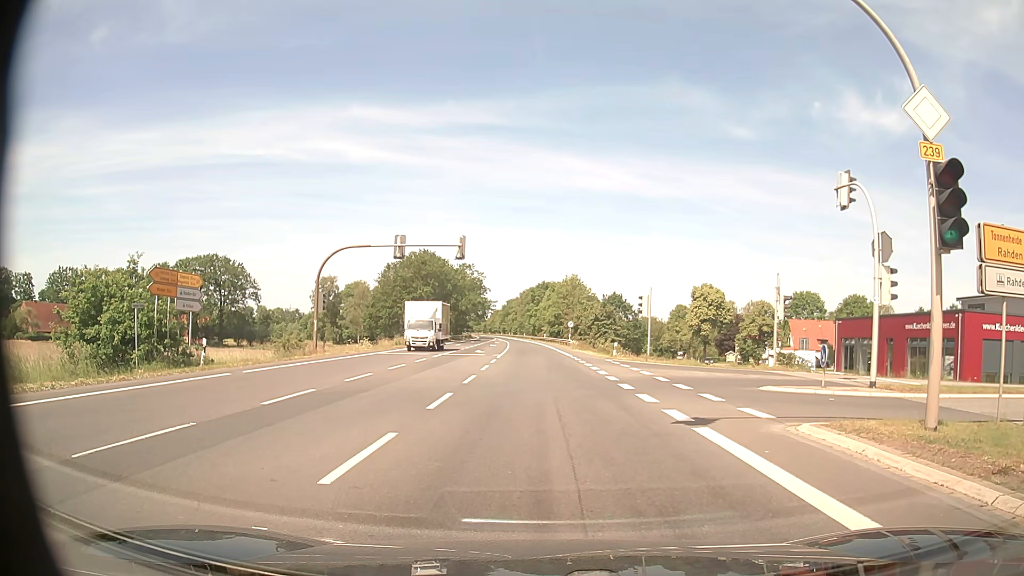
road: primary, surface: asphalt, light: Day
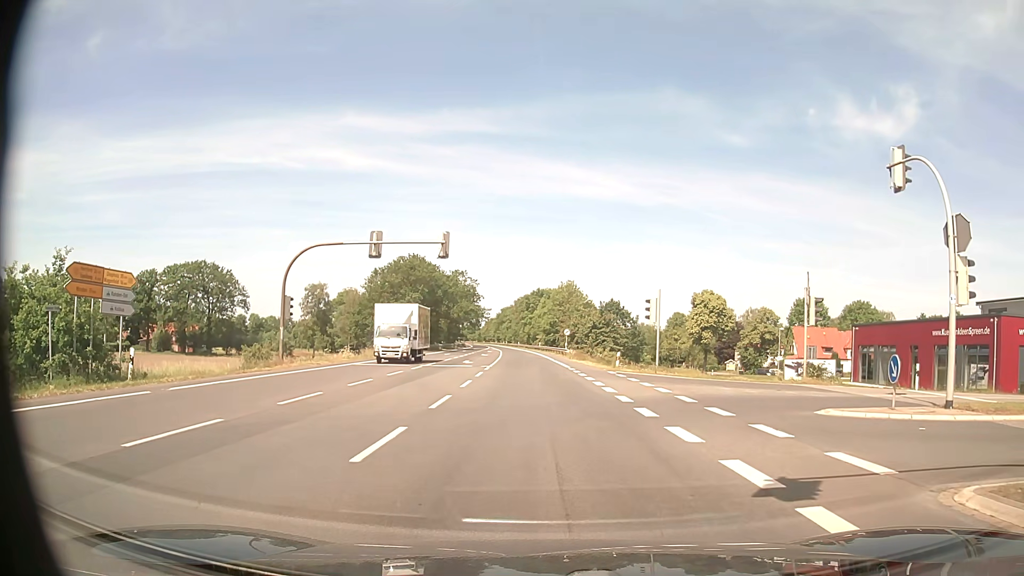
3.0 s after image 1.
(0.0, +4.9) m; +1°
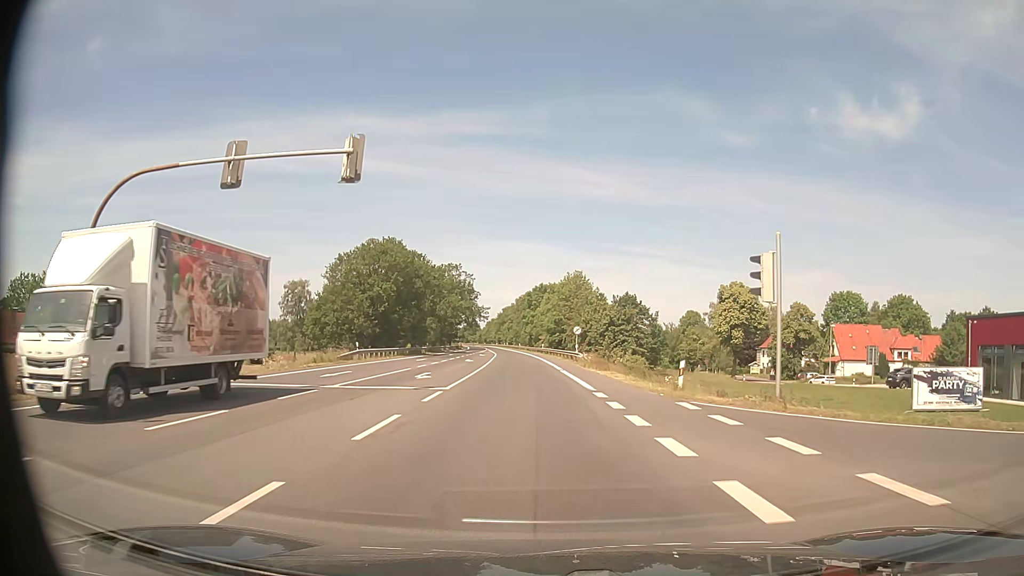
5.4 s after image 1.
(-0.1, +17.3) m; -1°
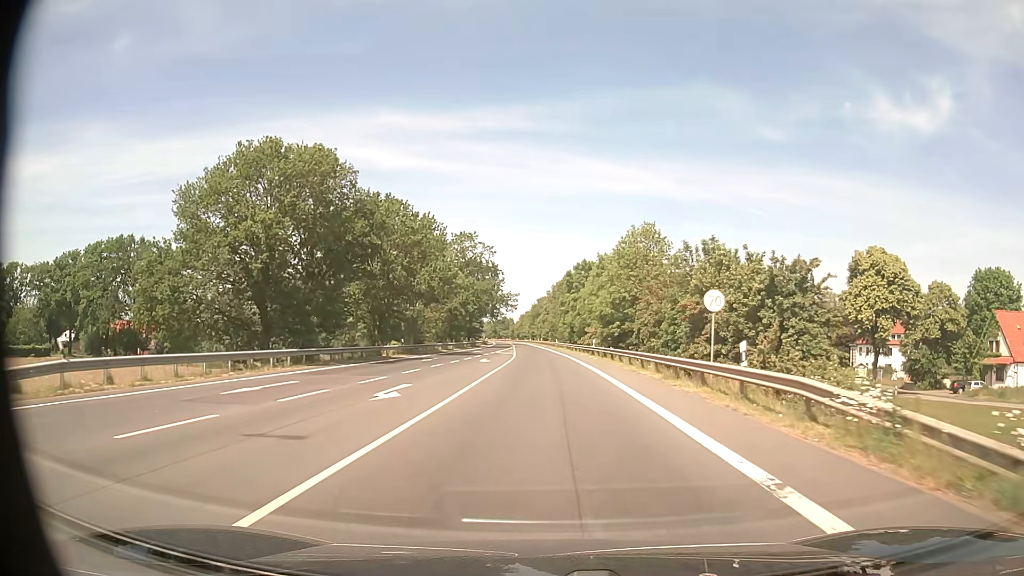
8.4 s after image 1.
(-1.2, +36.5) m; -3°
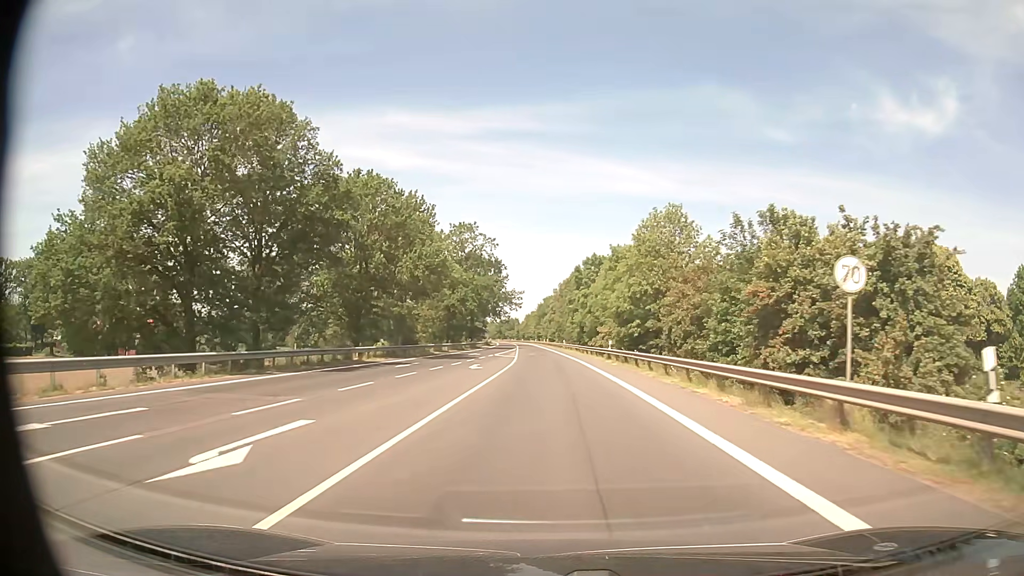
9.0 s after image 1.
(-0.1, +9.0) m; -1°
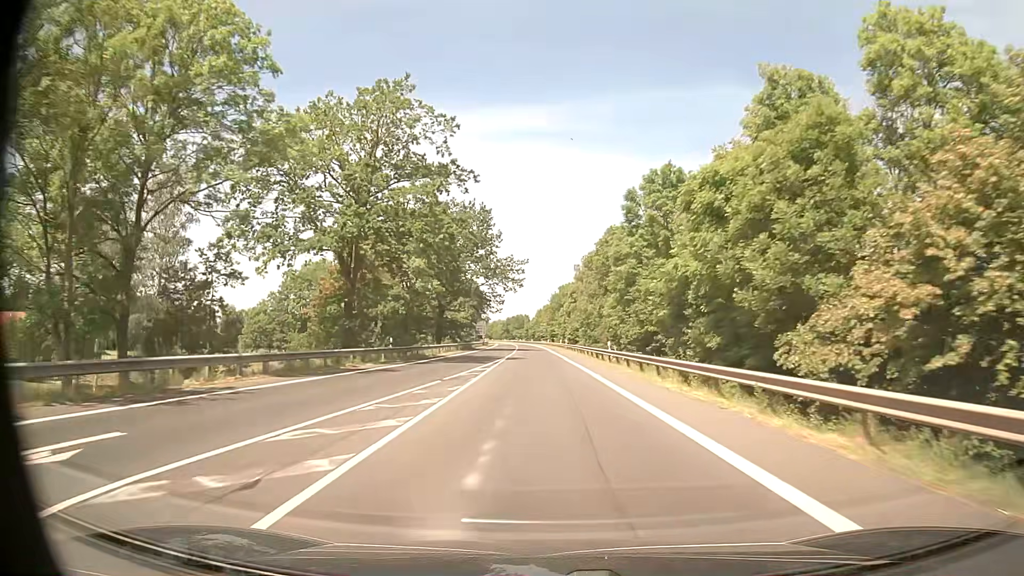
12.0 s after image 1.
(-0.2, +54.2) m; -1°
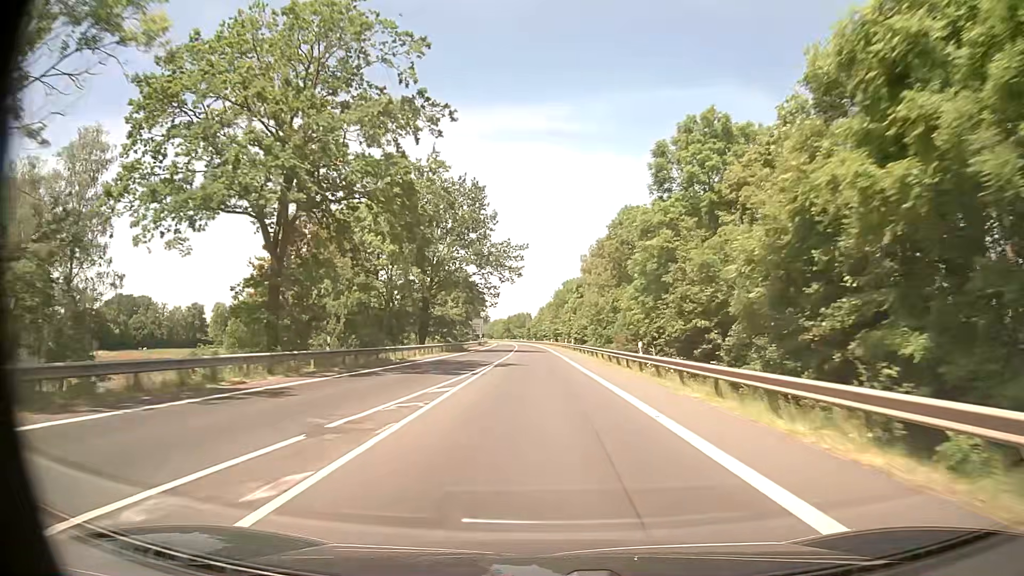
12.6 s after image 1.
(-0.1, +12.5) m; -1°
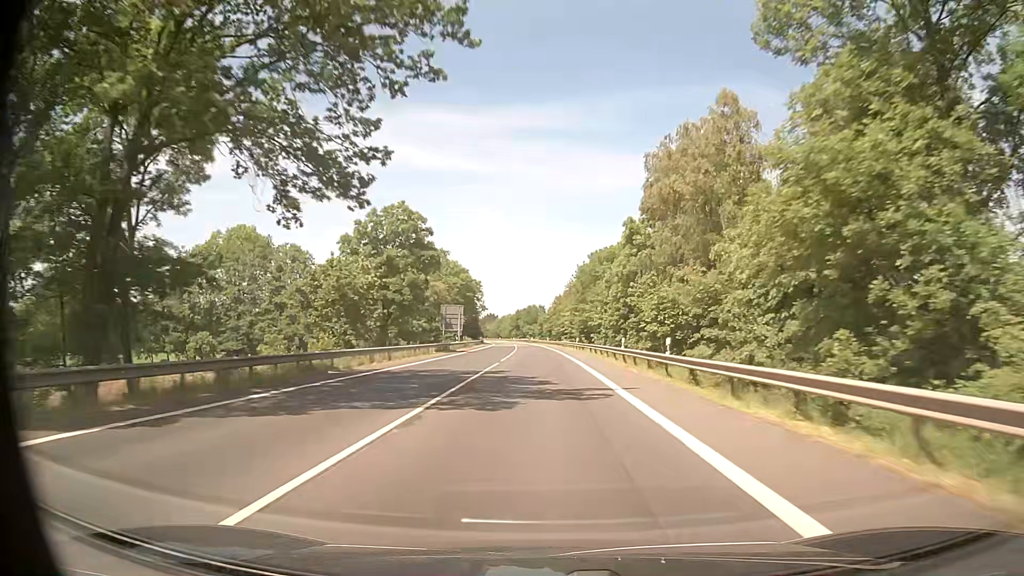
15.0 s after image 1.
(-0.3, +54.0) m; -1°
(0, +10) (0, +20) (0, +30) (0, +40) (0, +50) (-1, +60) (-1, +70) (-1, +80) (-2, +90) (-2, +100) m
